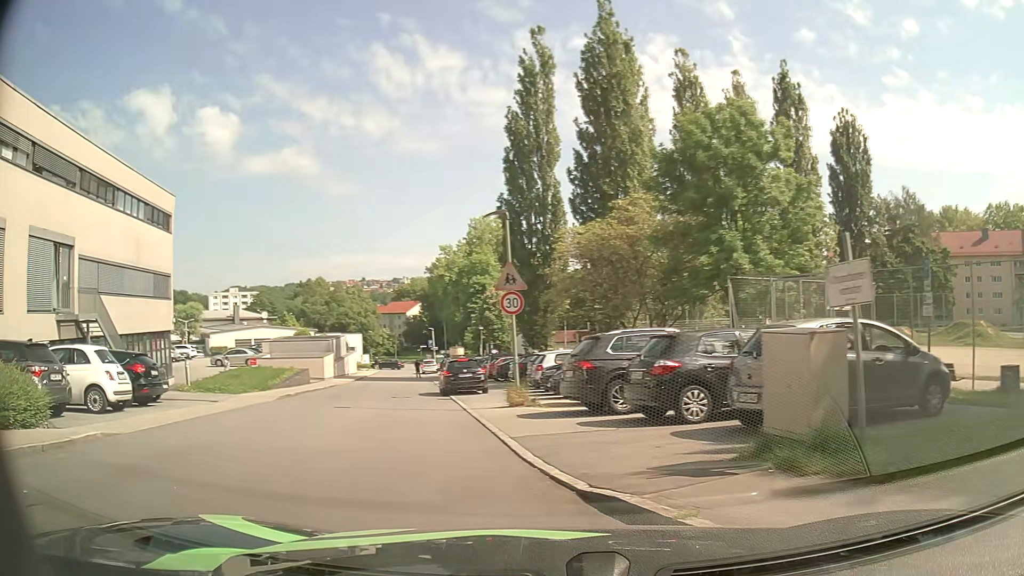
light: Day
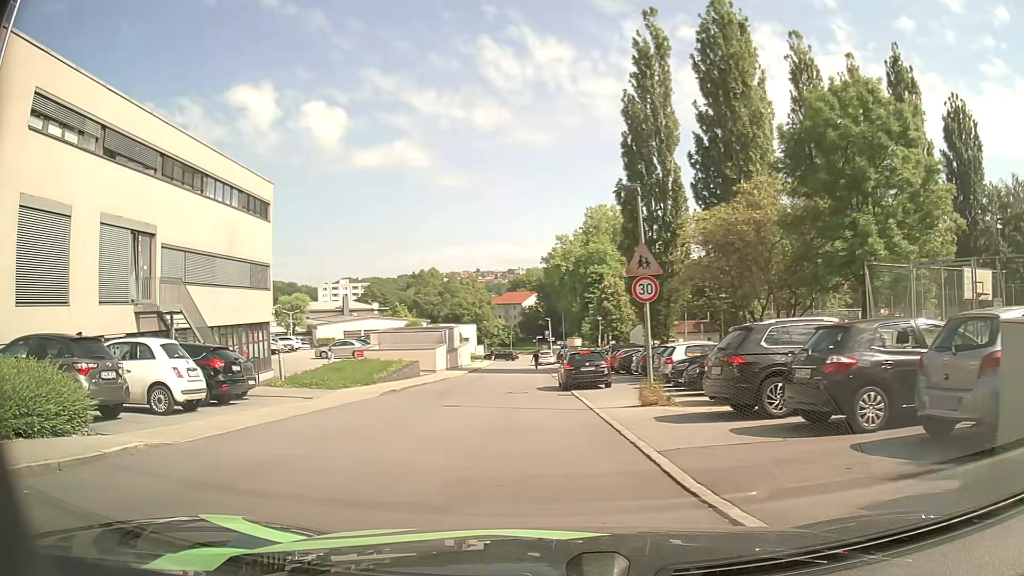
(-0.2, +2.0) m; -11°
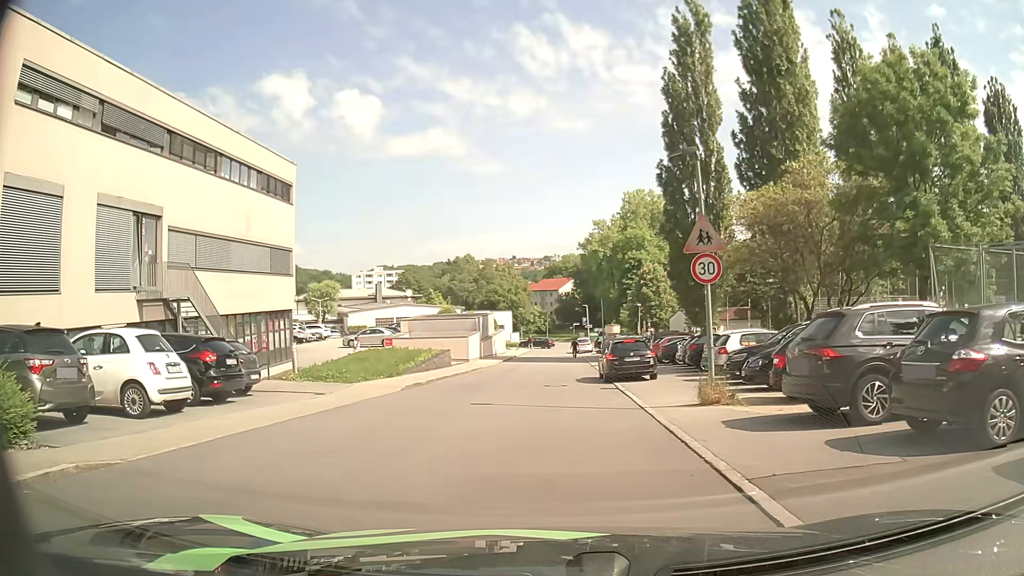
(-0.1, +2.2) m; -2°
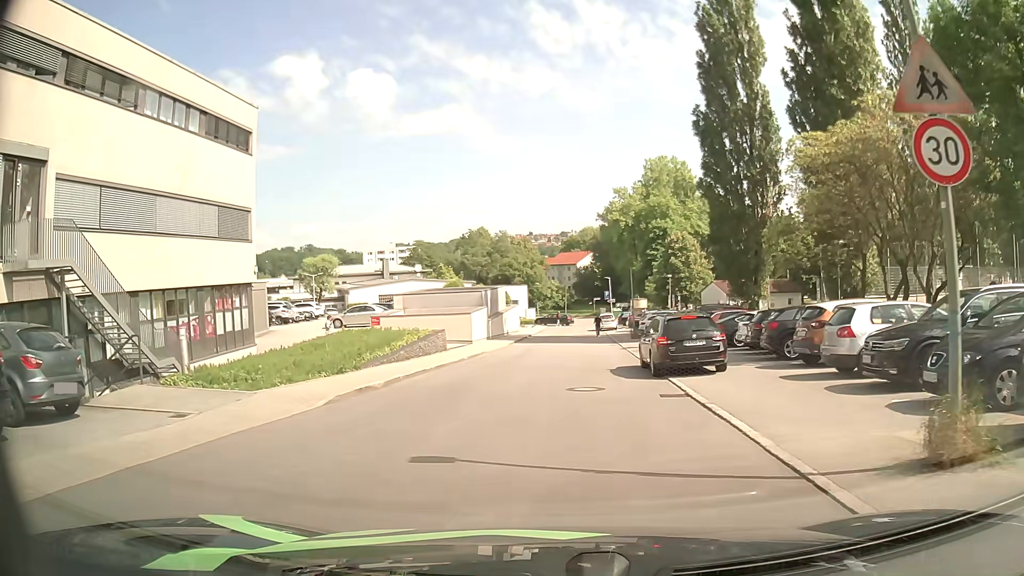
(-0.2, +7.9) m; -2°
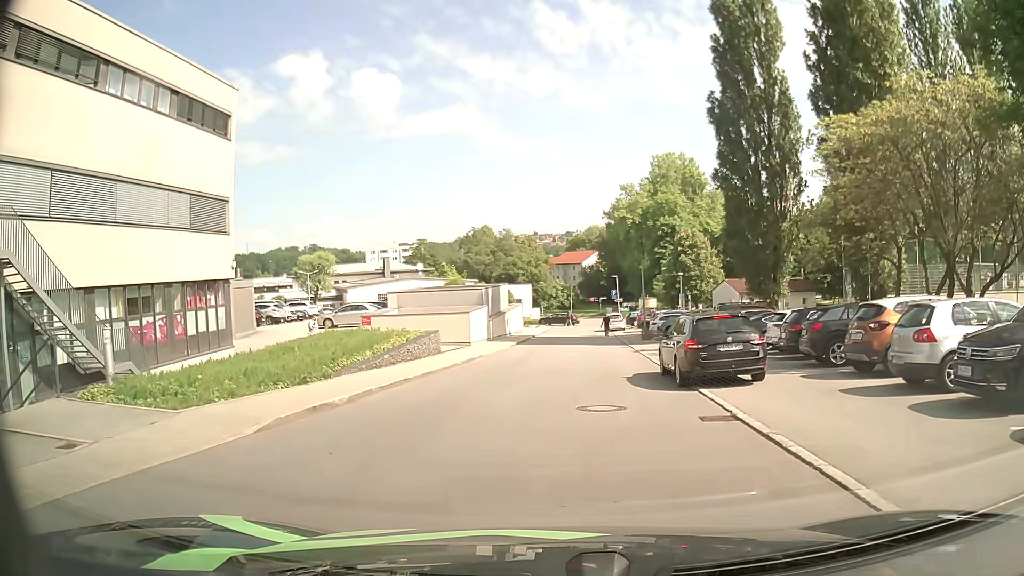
(0.0, +2.9) m; 0°
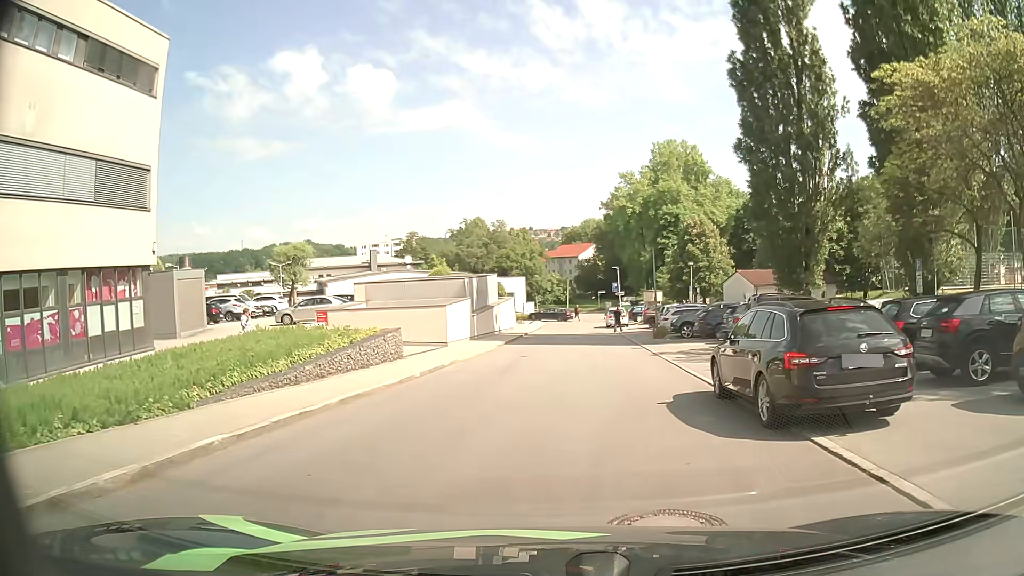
(0.0, +6.2) m; 0°
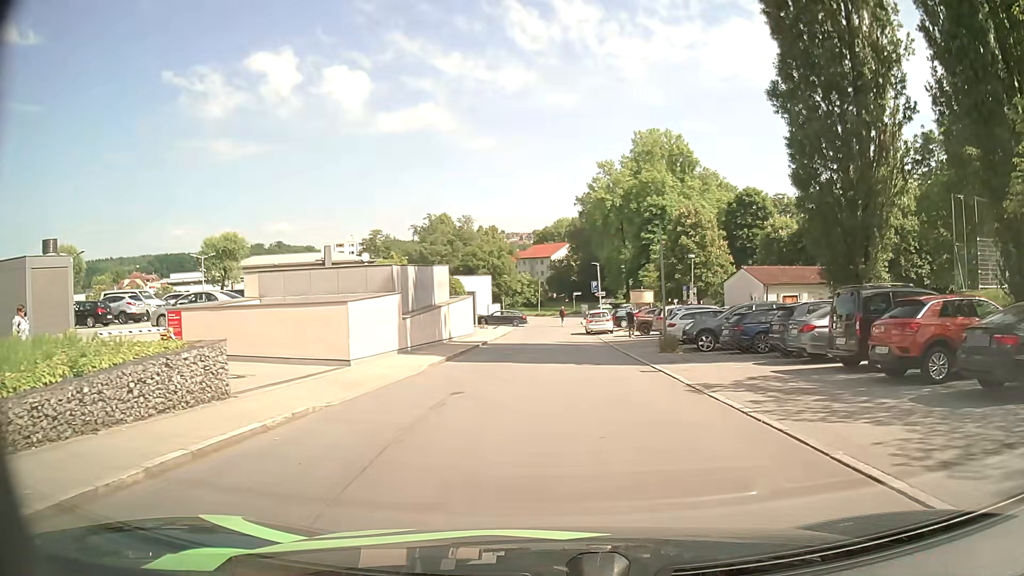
(+0.2, +10.2) m; +2°
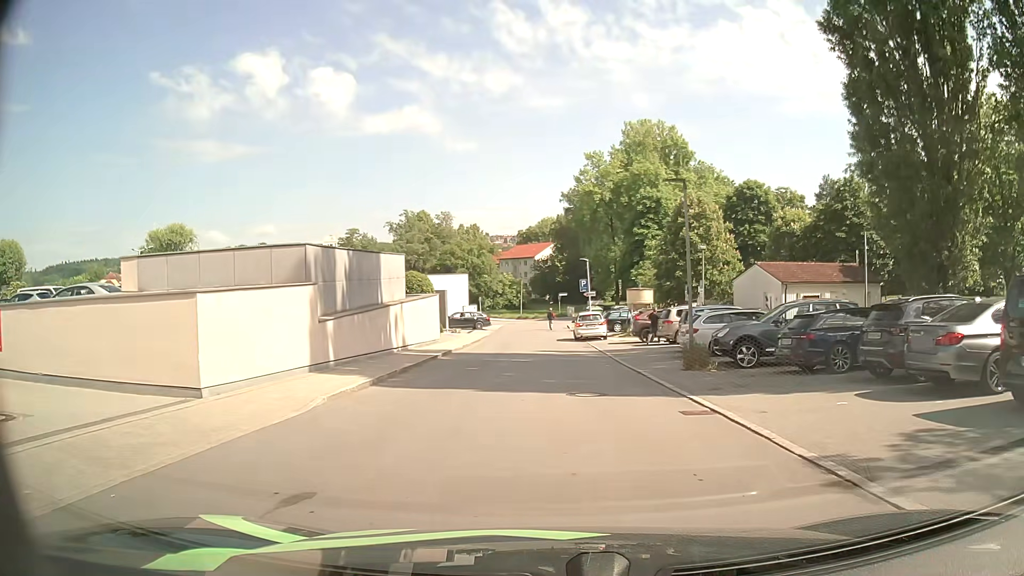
(+0.1, +7.2) m; +2°
(0, +10) (0, +20) (0, +30) (-1, +40) (0, +50) (-1, +60) (-2, +70) (-7, +79) (-12, +88) (-17, +96) m
